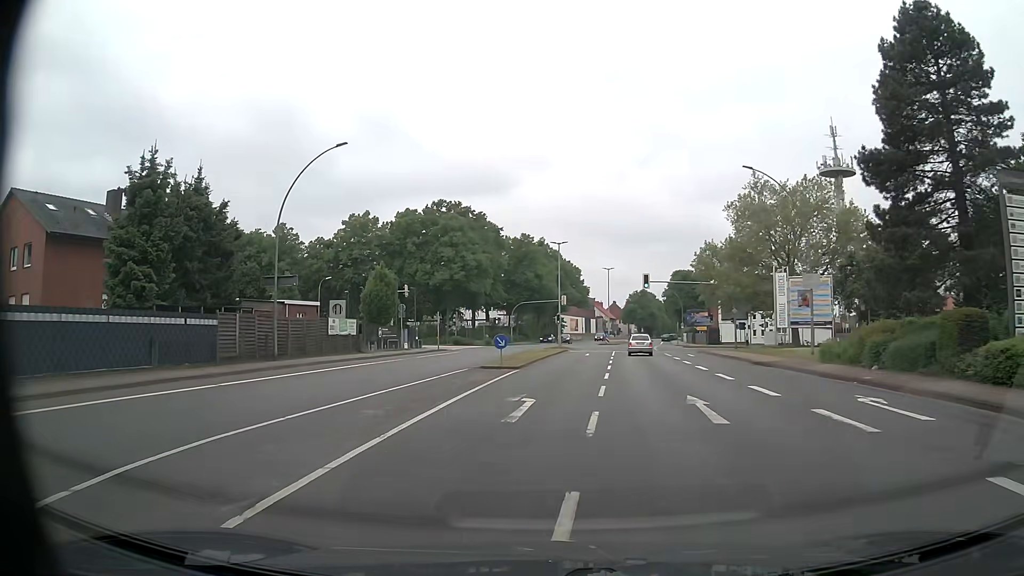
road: primary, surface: asphalt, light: Day
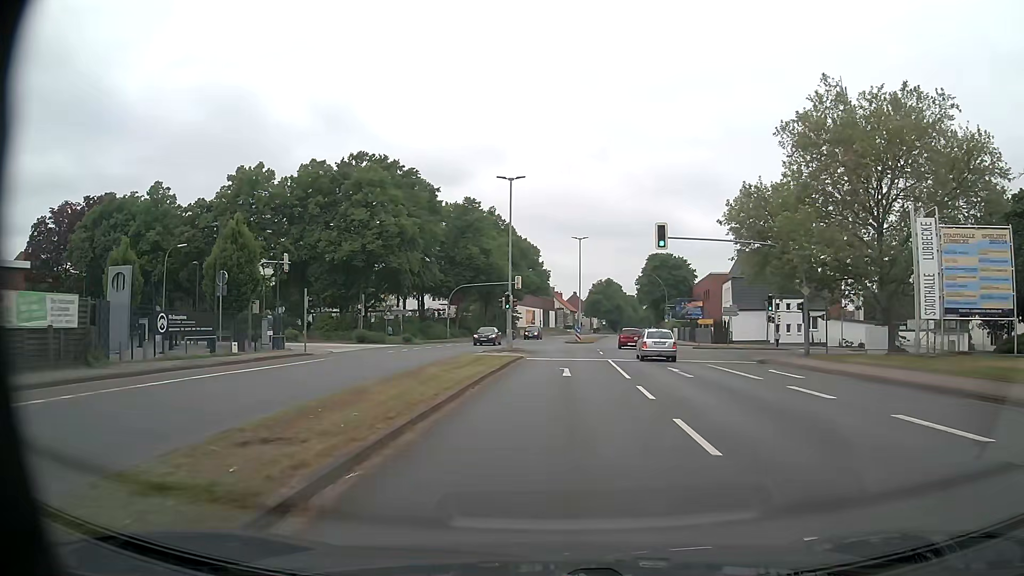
(+0.5, +25.3) m; +3°
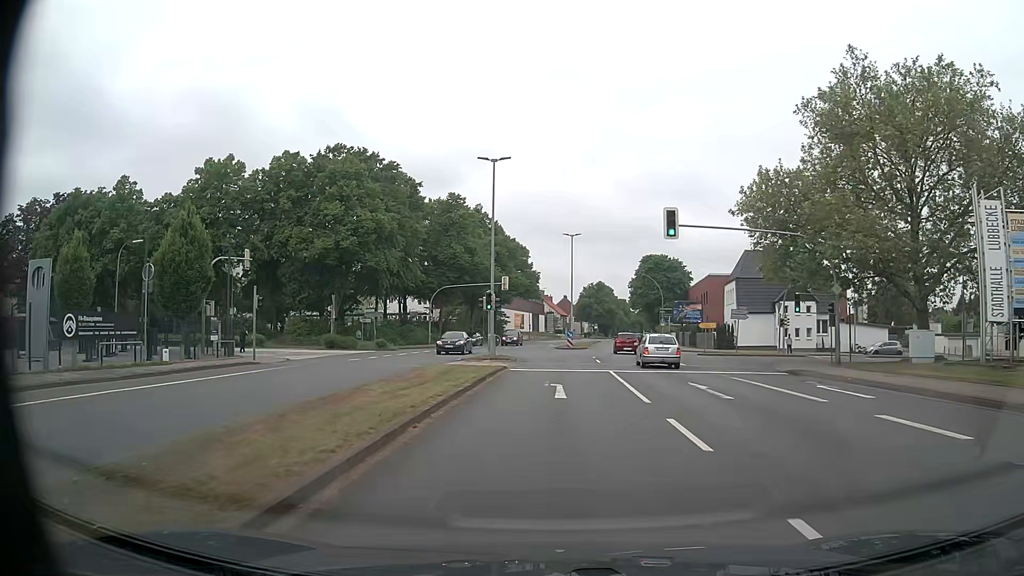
(+0.1, +5.4) m; +1°
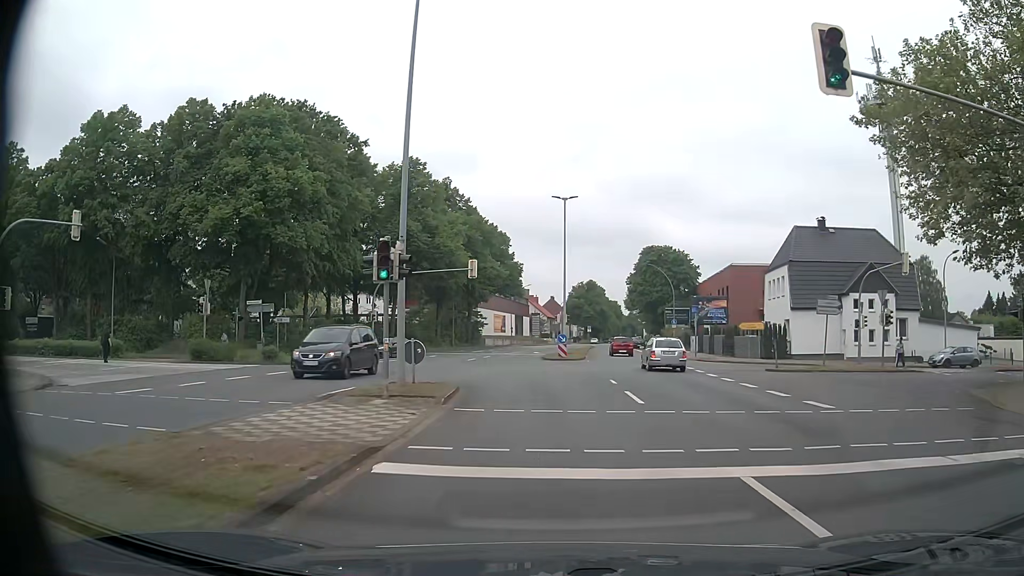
(+0.2, +18.2) m; +2°
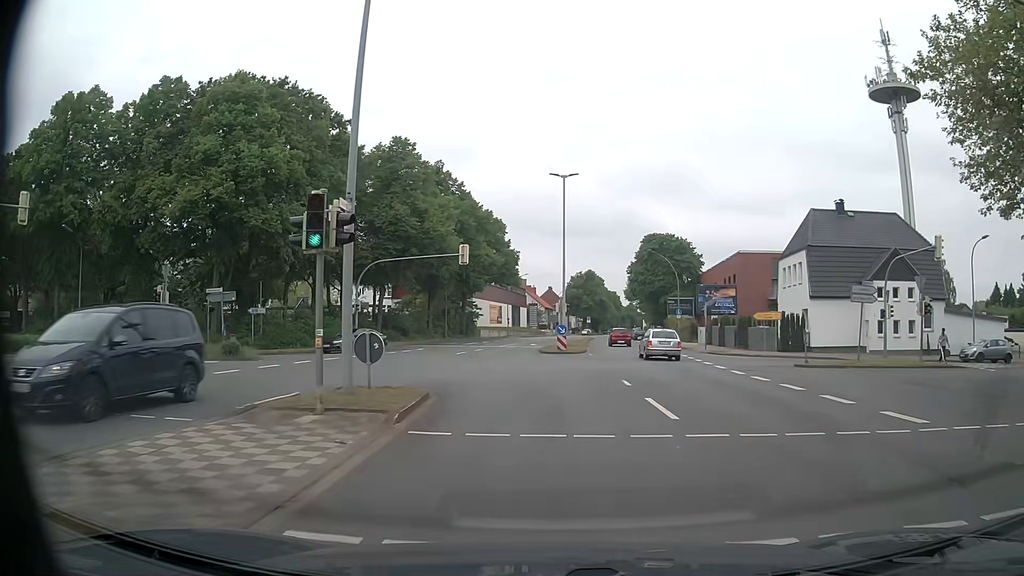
(0.0, +3.9) m; -1°
(0, +10) (-1, +20) (-6, +28) (-15, +32) (-25, +32) (-35, +32) (-45, +31) (-55, +30) (-65, +31) (-75, +31) m
